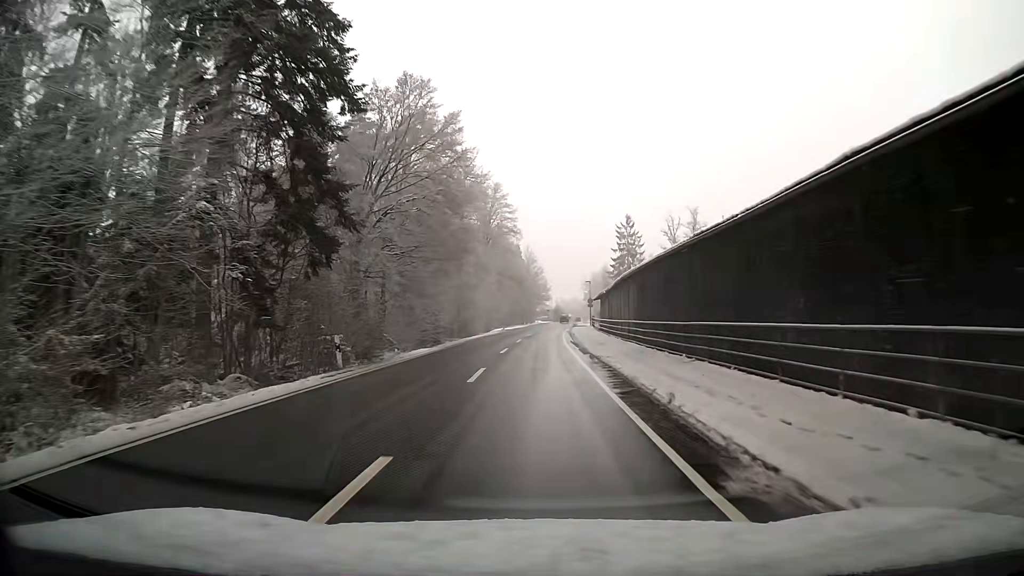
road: tertiary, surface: asphalt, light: Day
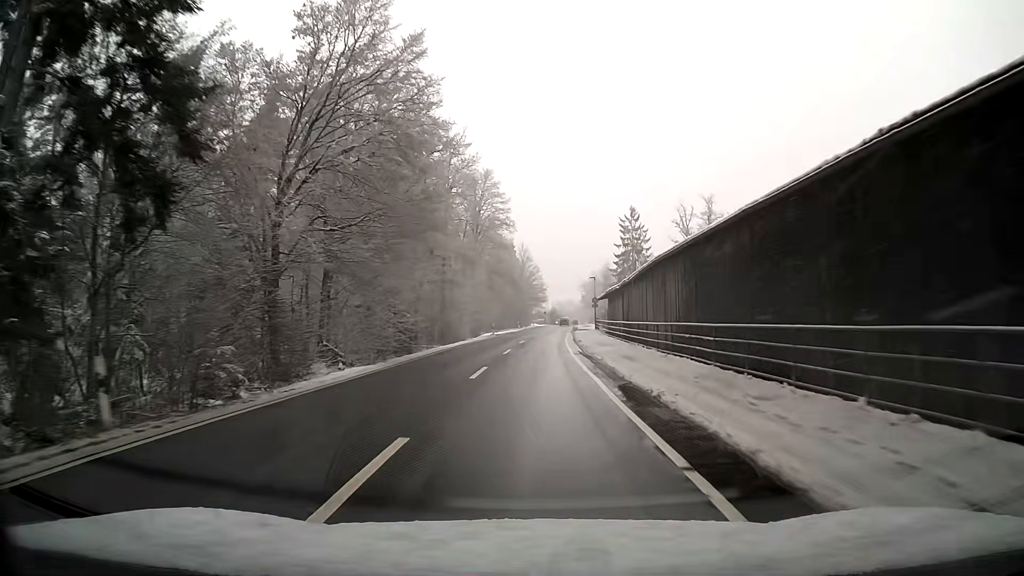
(0.0, +11.0) m; 0°
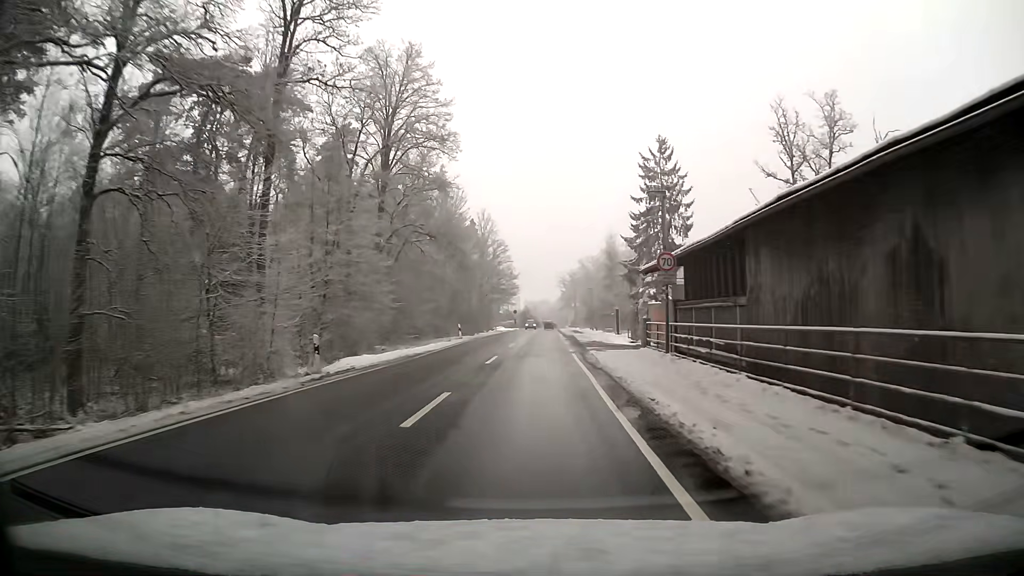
(+0.9, +43.5) m; +2°
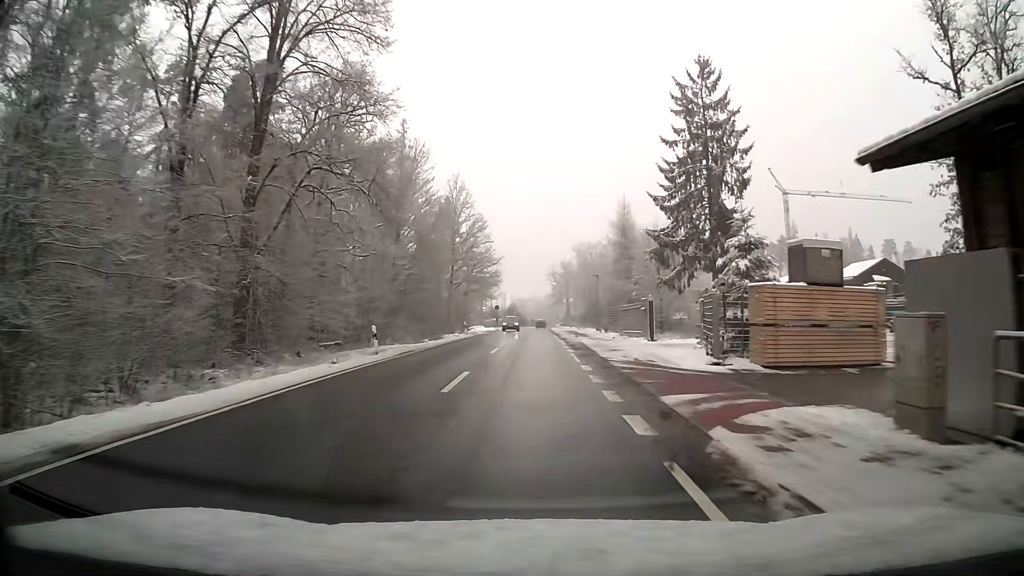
(+0.1, +20.7) m; +1°
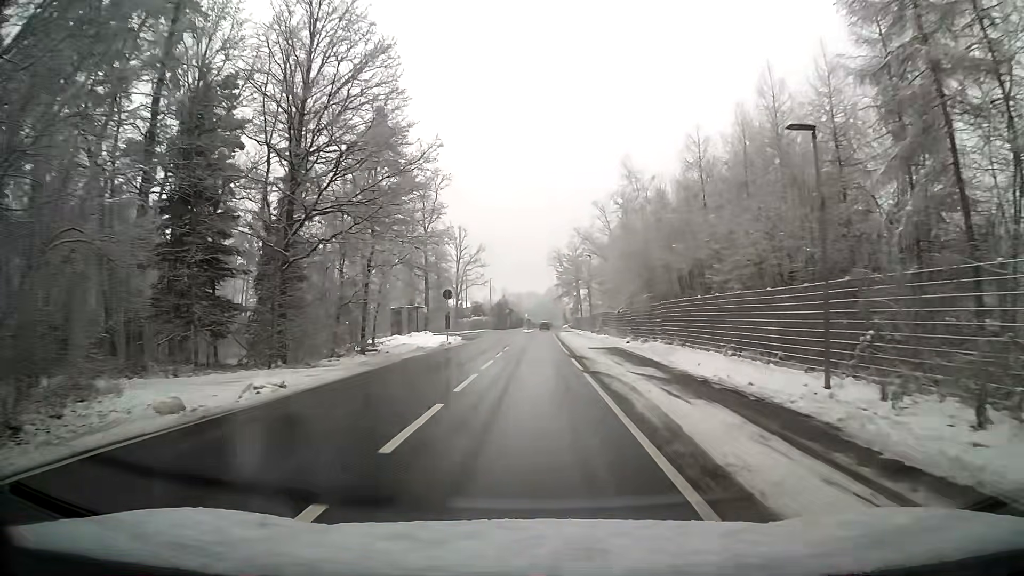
(+0.4, +47.1) m; 0°
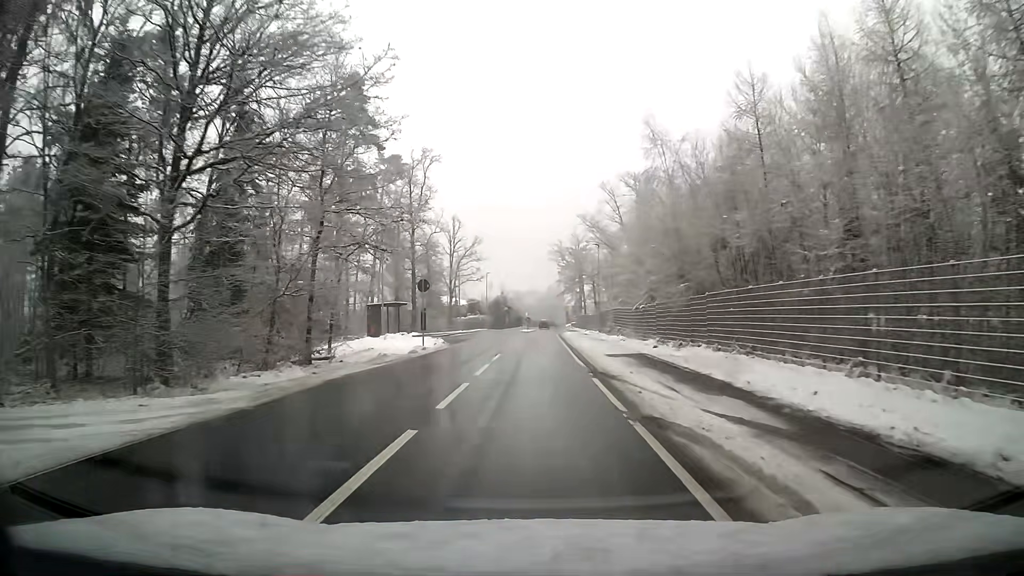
(0.0, +8.7) m; 0°
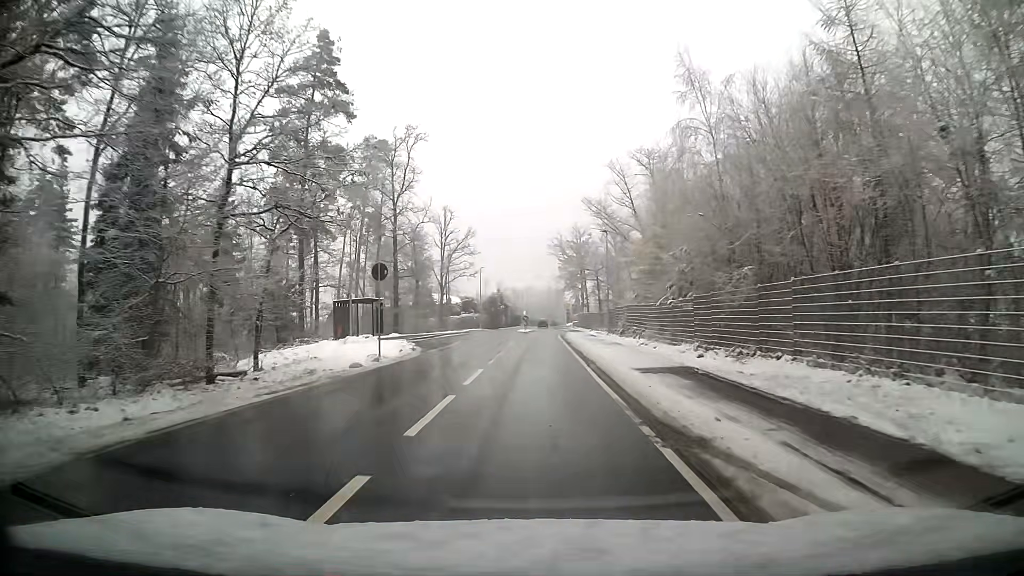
(0.0, +8.5) m; 0°
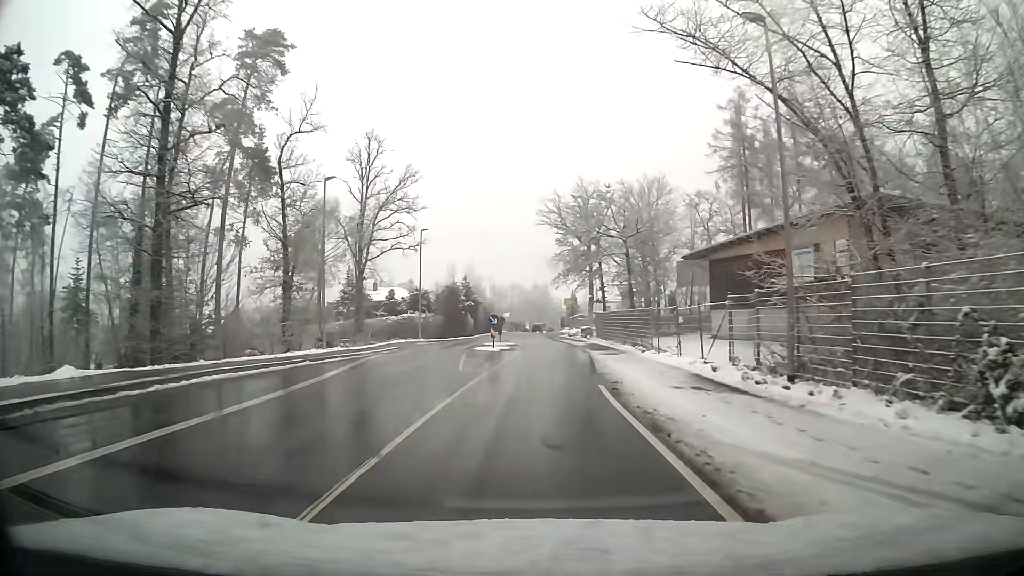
(+0.4, +39.9) m; +1°
(0, +10) (0, +20) (+1, +30) (+1, +40) (0, +50) (0, +60) (0, +70) (0, +80) (0, +90) (+1, +100) m
